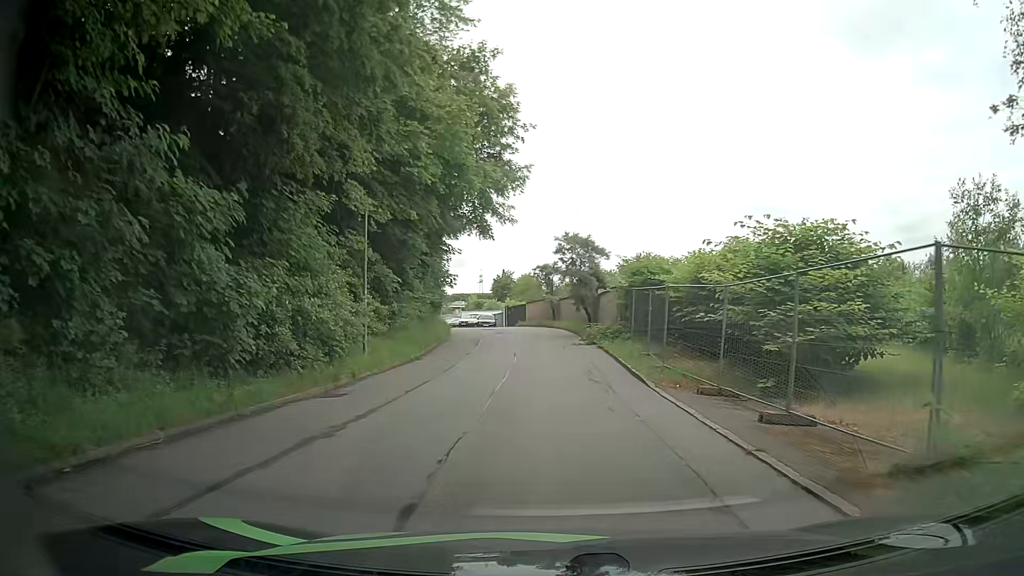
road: residential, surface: asphalt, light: Day
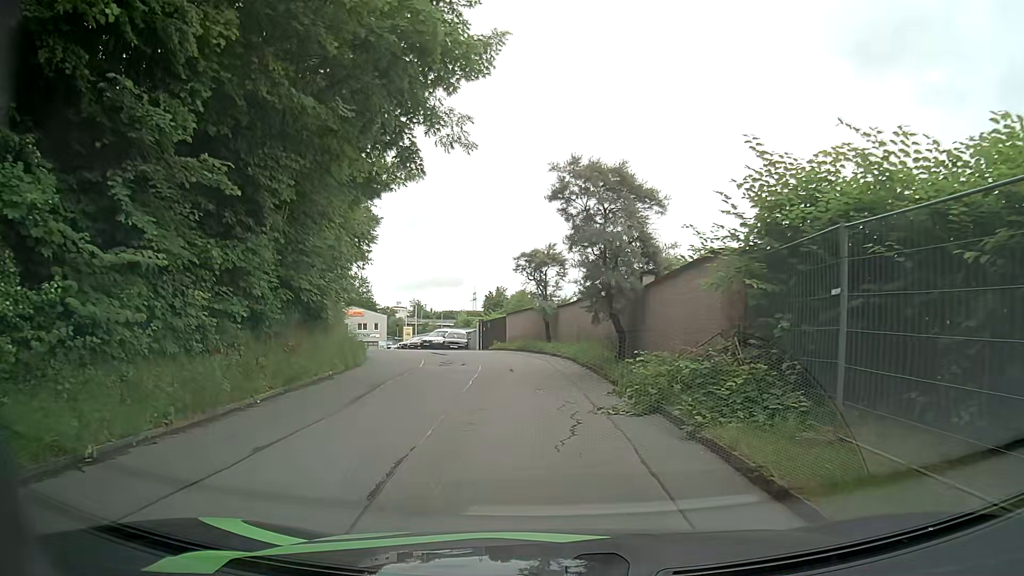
(0.0, +16.9) m; -1°
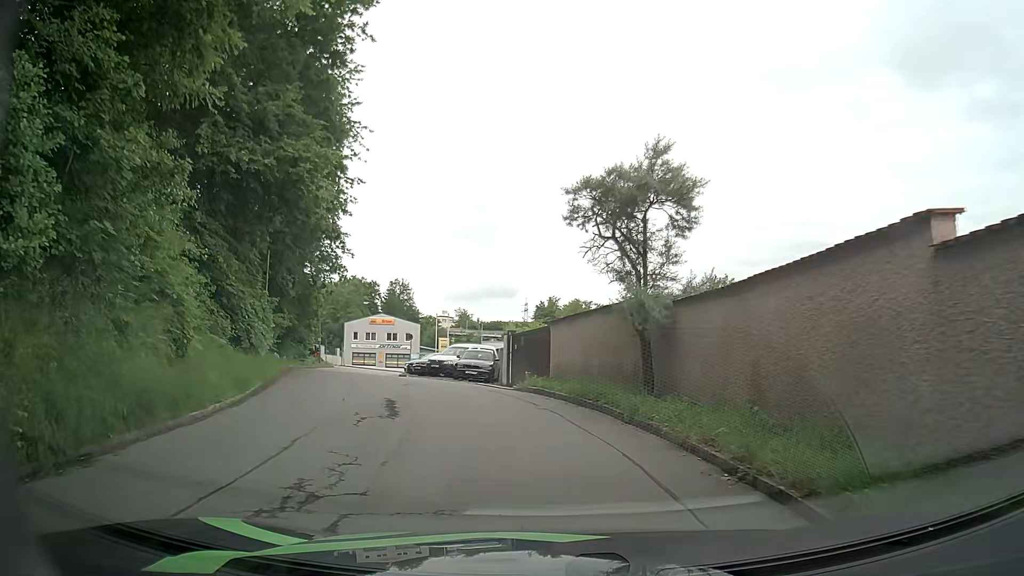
(-0.3, +15.7) m; -3°
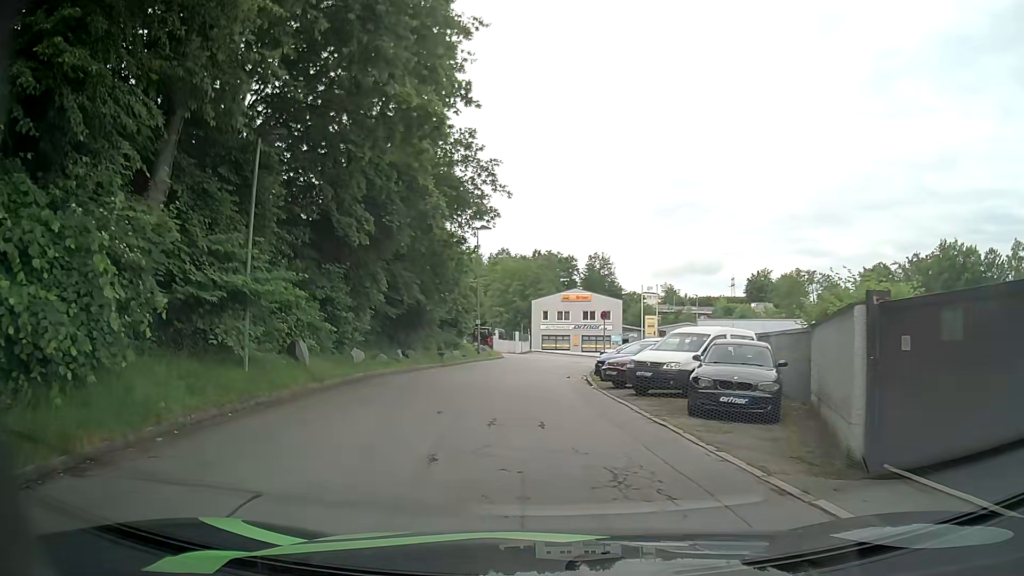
(-2.2, +16.6) m; -16°
